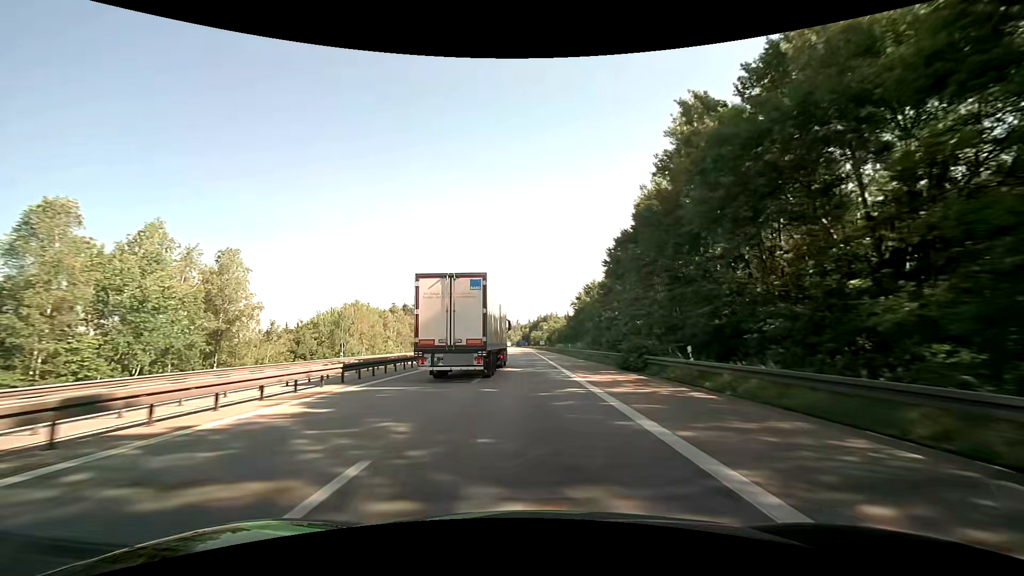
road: motorway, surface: asphalt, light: Day
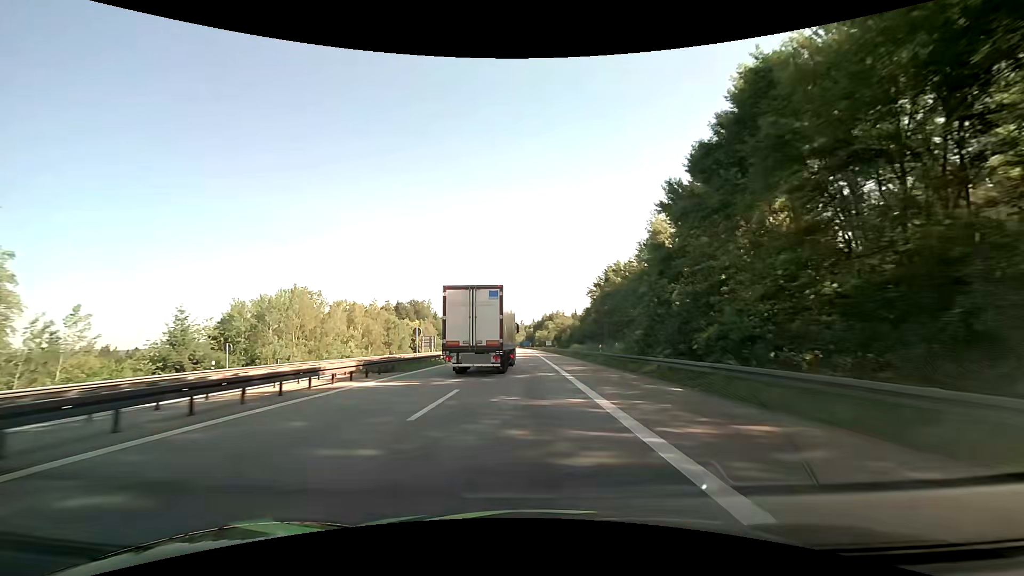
(-0.1, +26.8) m; 0°
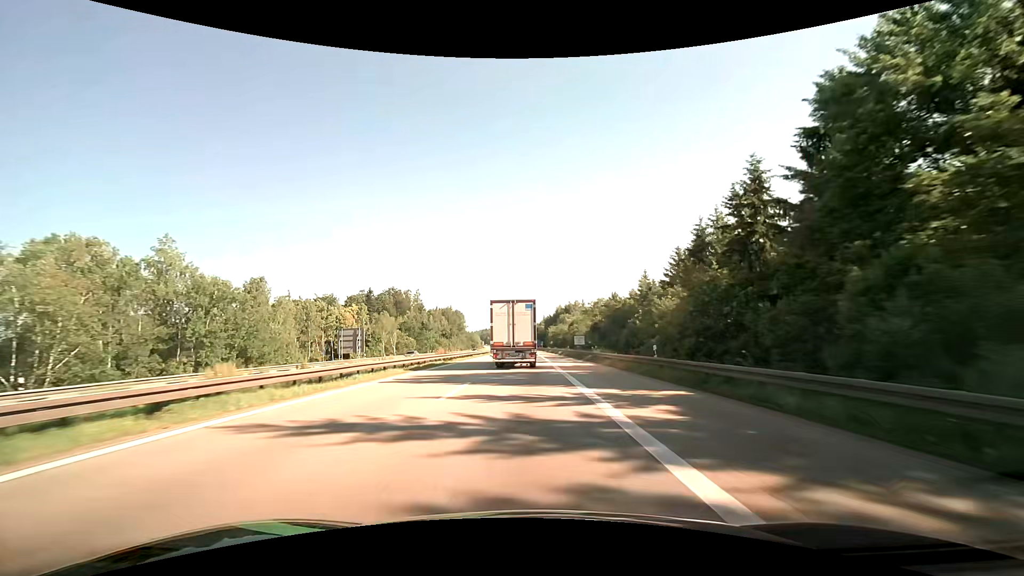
(-0.9, +69.0) m; -1°
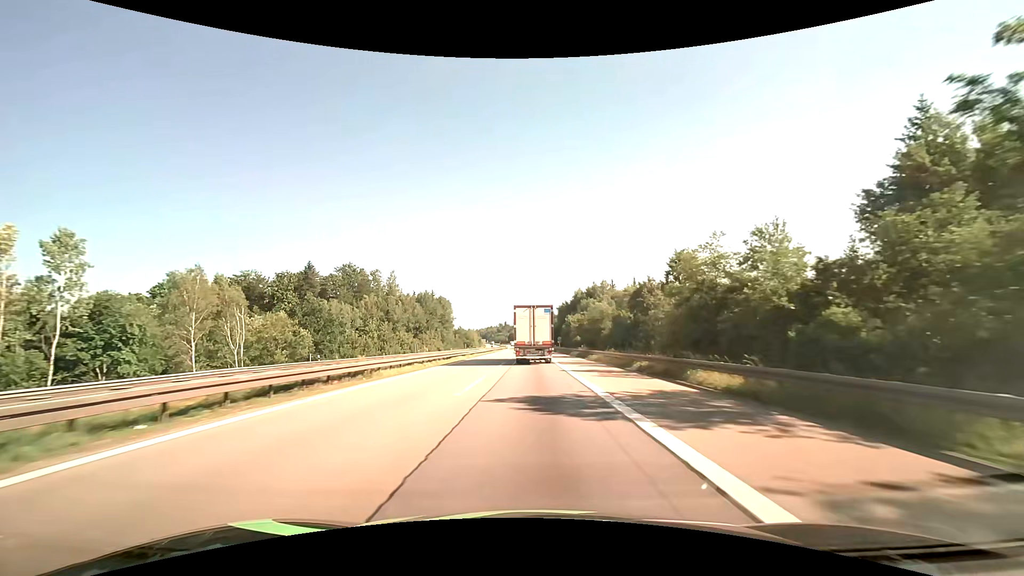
(-0.5, +70.7) m; -1°
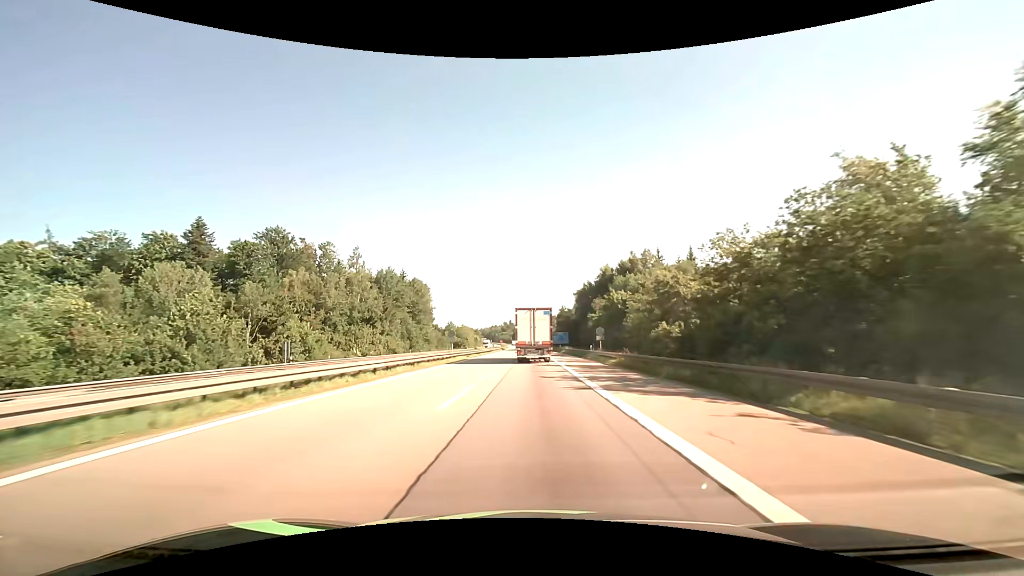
(-0.2, +57.3) m; -1°
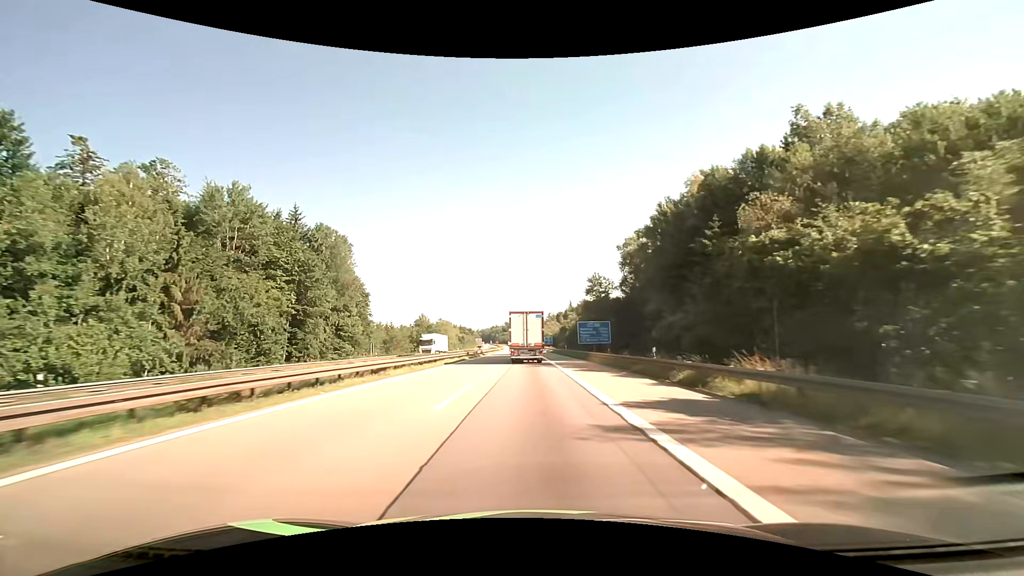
(-0.1, +72.4) m; 0°
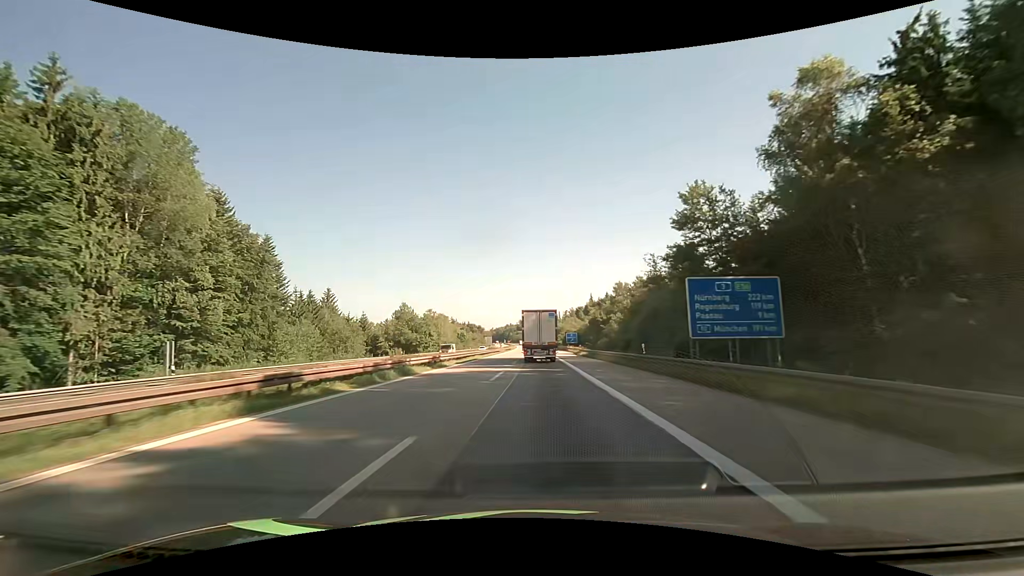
(-0.4, +45.5) m; -2°
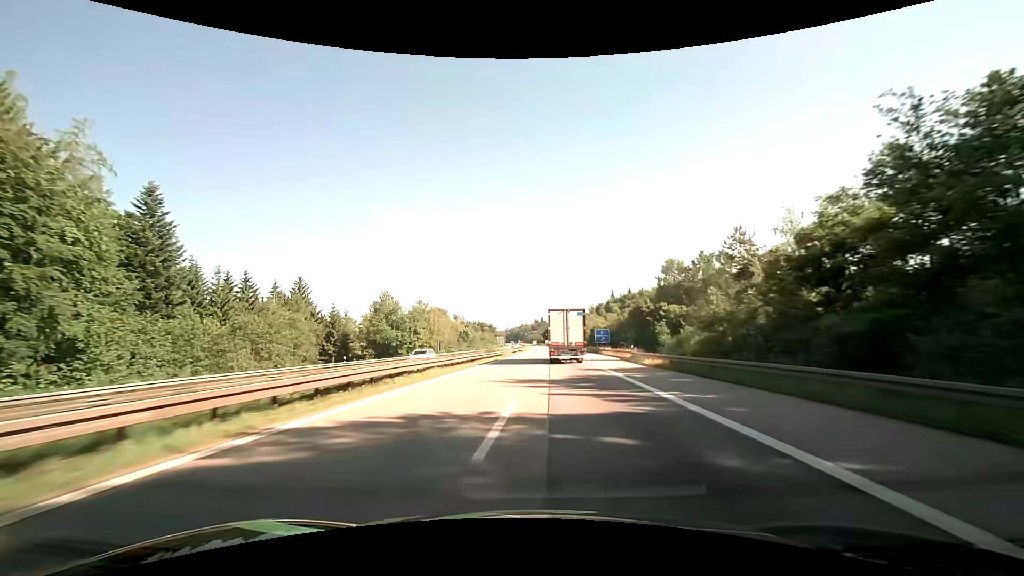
(-0.6, +31.5) m; -2°
(0, +10) (0, +20) (0, +30) (0, +40) (0, +50) (0, +60) (0, +70) (0, +80) (0, +90) (0, +100) m
